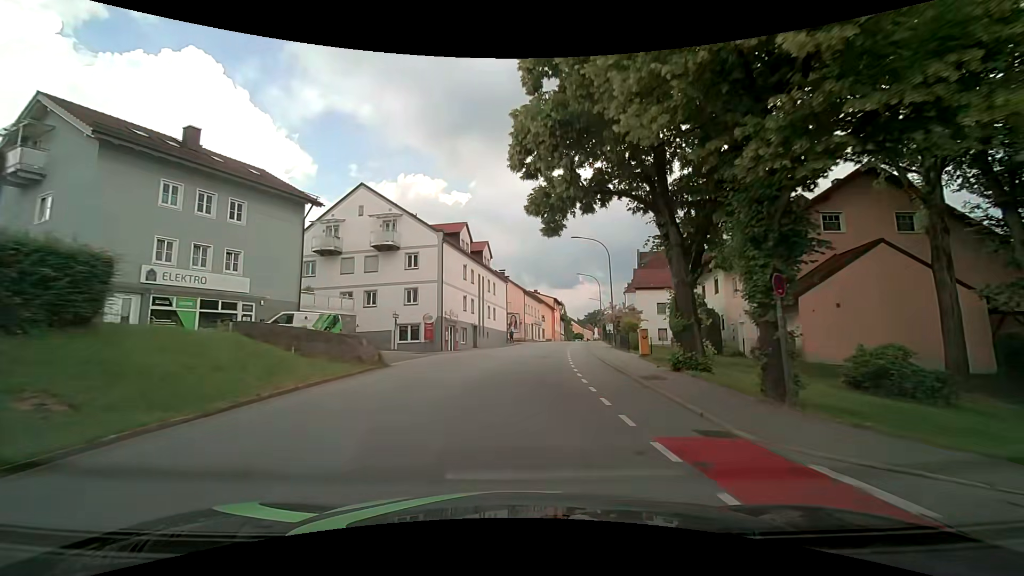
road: tertiary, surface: asphalt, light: Day
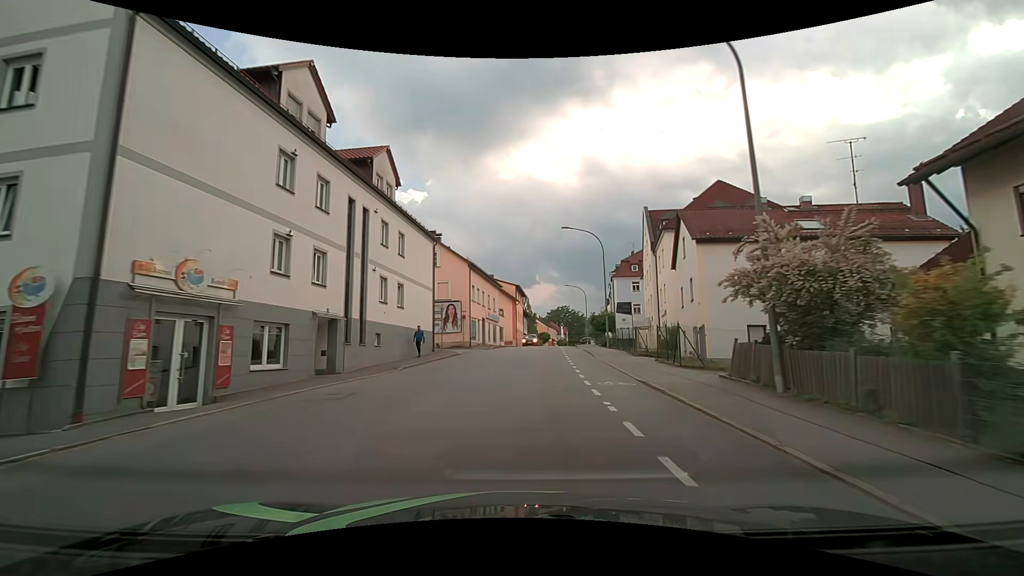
(+1.3, +29.1) m; +5°
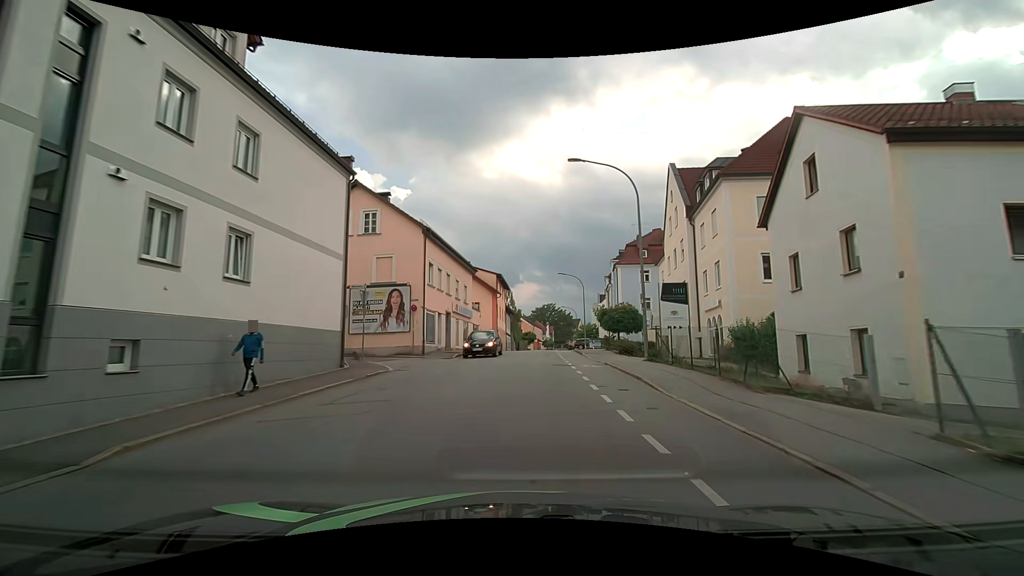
(+0.3, +14.5) m; +4°
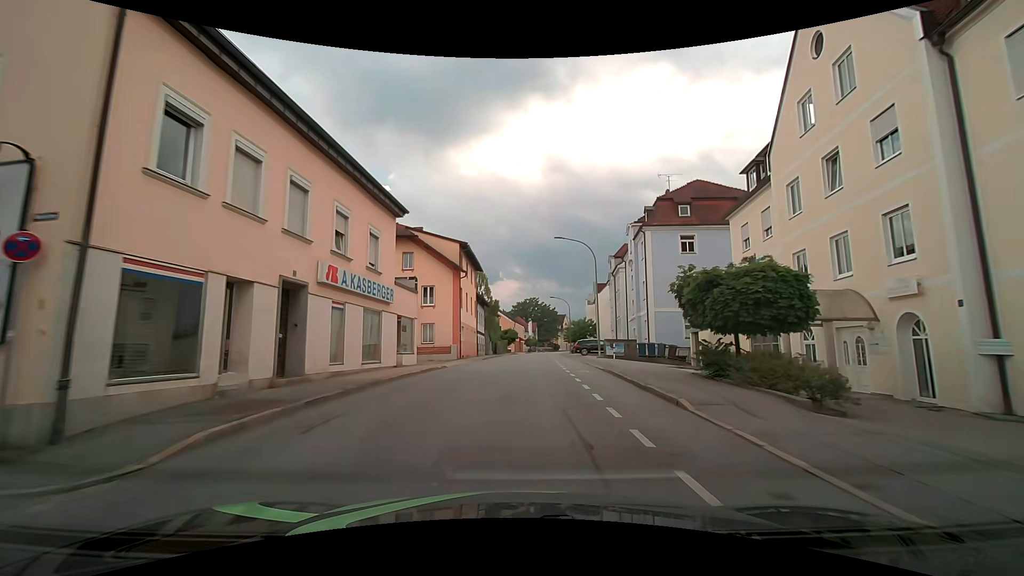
(-0.2, +21.5) m; 0°
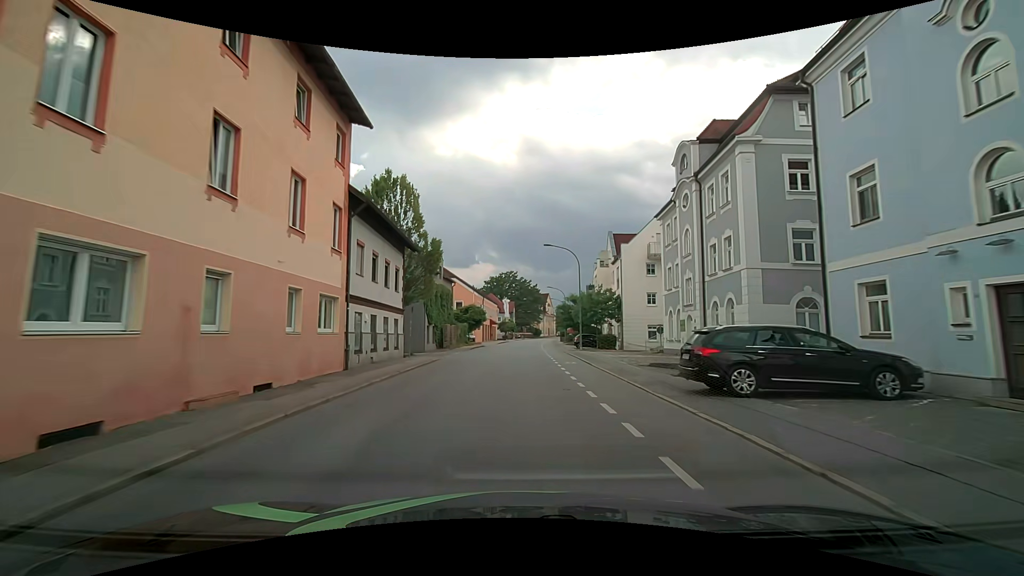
(+1.1, +36.0) m; +3°
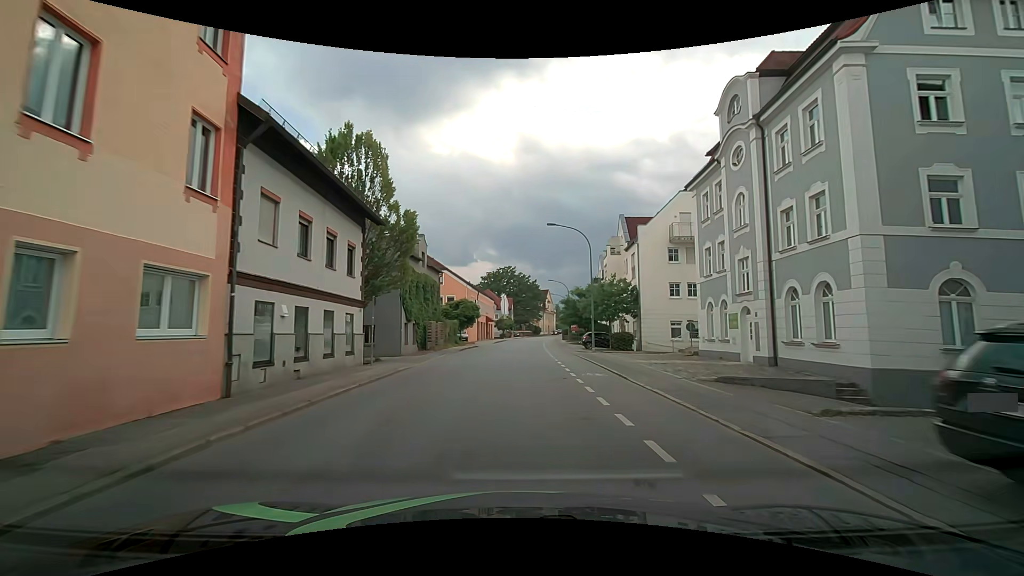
(0.0, +7.4) m; +1°
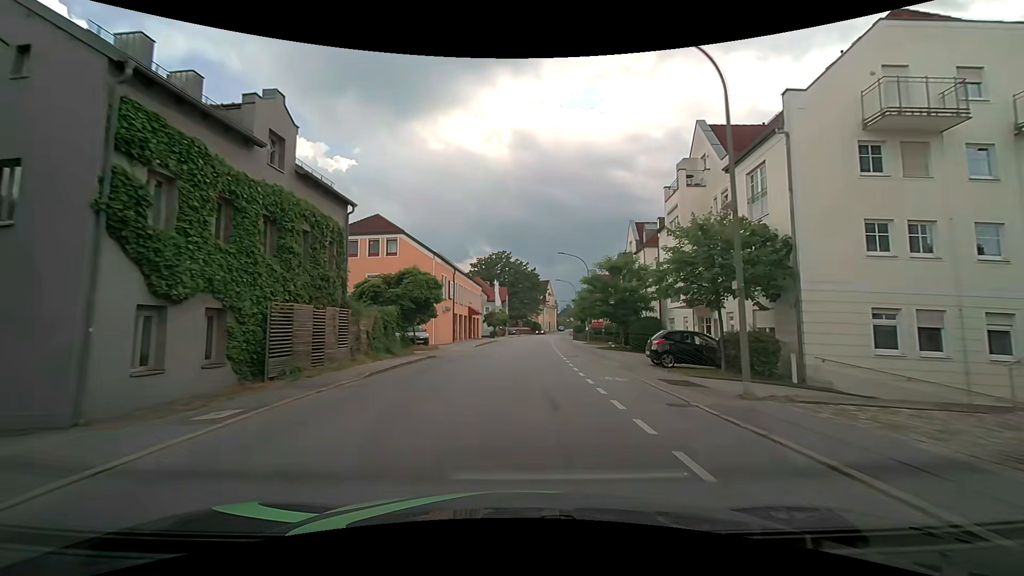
(-0.3, +22.7) m; -1°
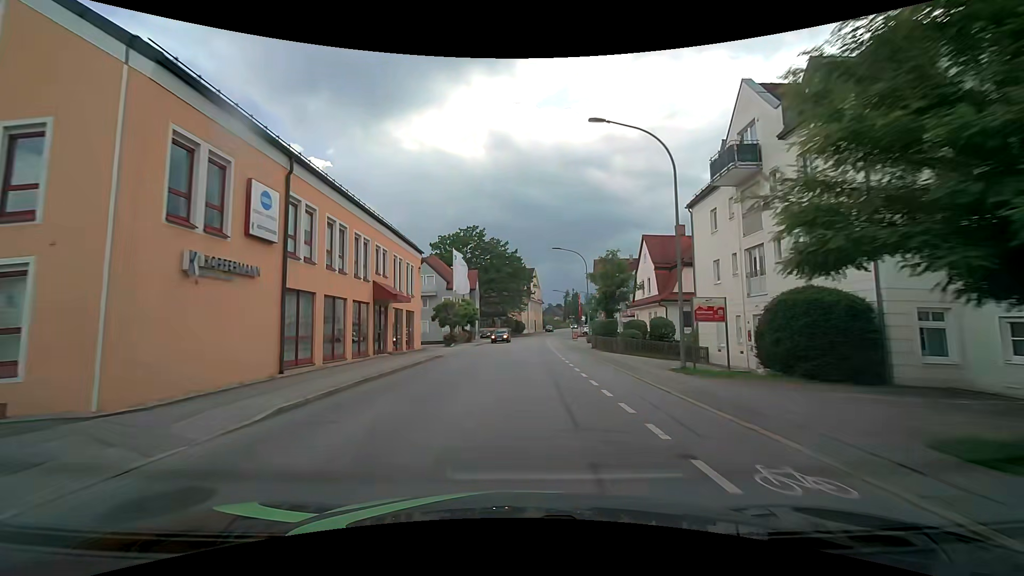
(+0.7, +31.0) m; +3°
(0, +10) (0, +20) (+1, +30) (+1, +40) (+1, +50) (+2, +60) (+3, +70) (+4, +80) (+5, +90) (+7, +100) m
